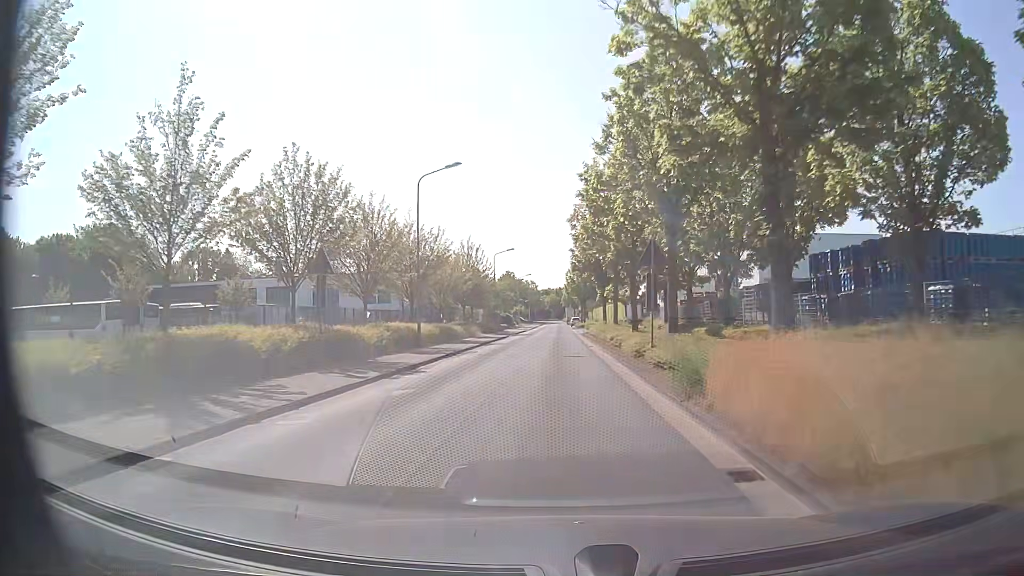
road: tertiary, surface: asphalt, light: Day
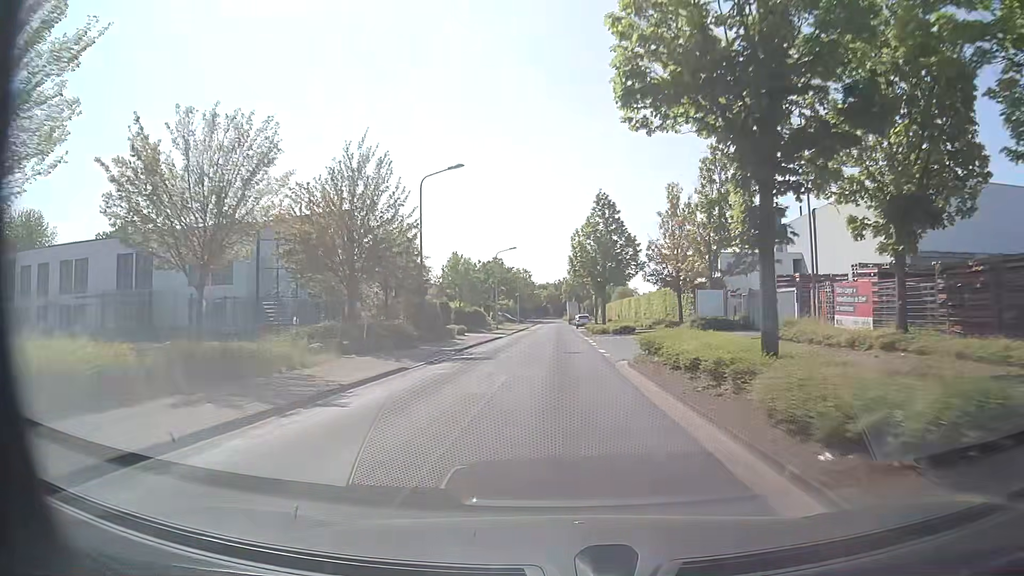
(-0.1, +39.0) m; 0°
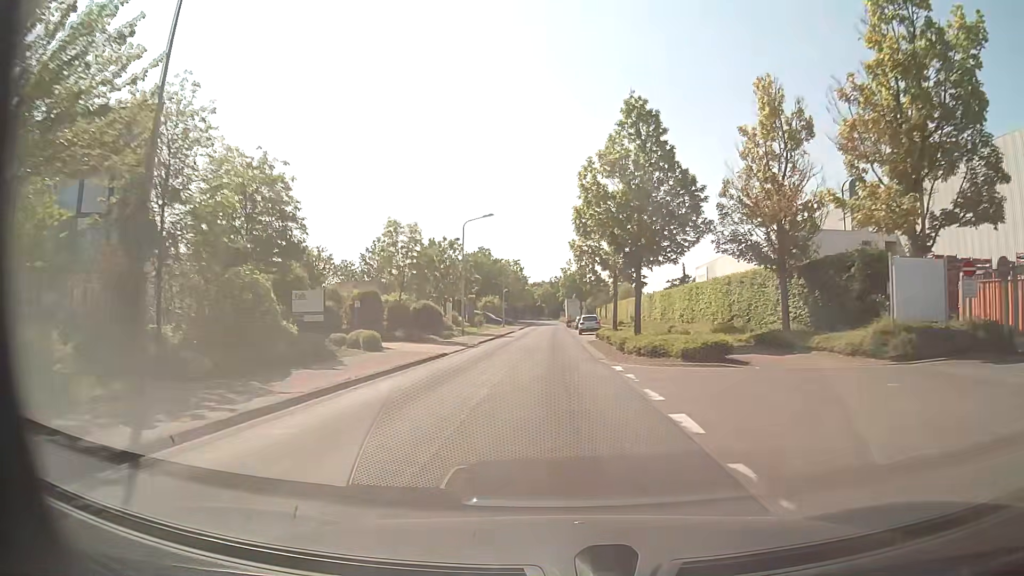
(+0.1, +23.4) m; 0°
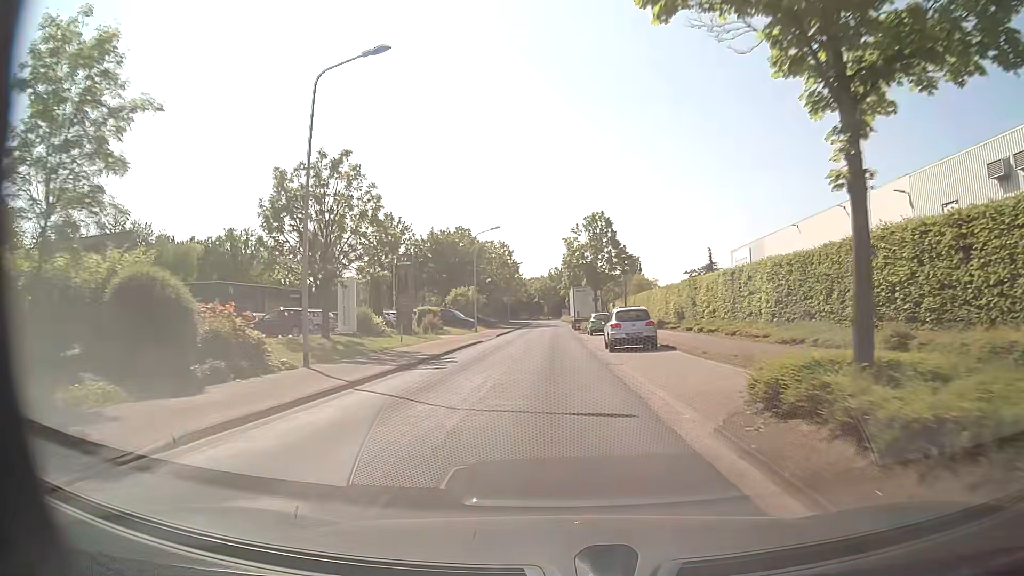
(+0.1, +31.2) m; 0°
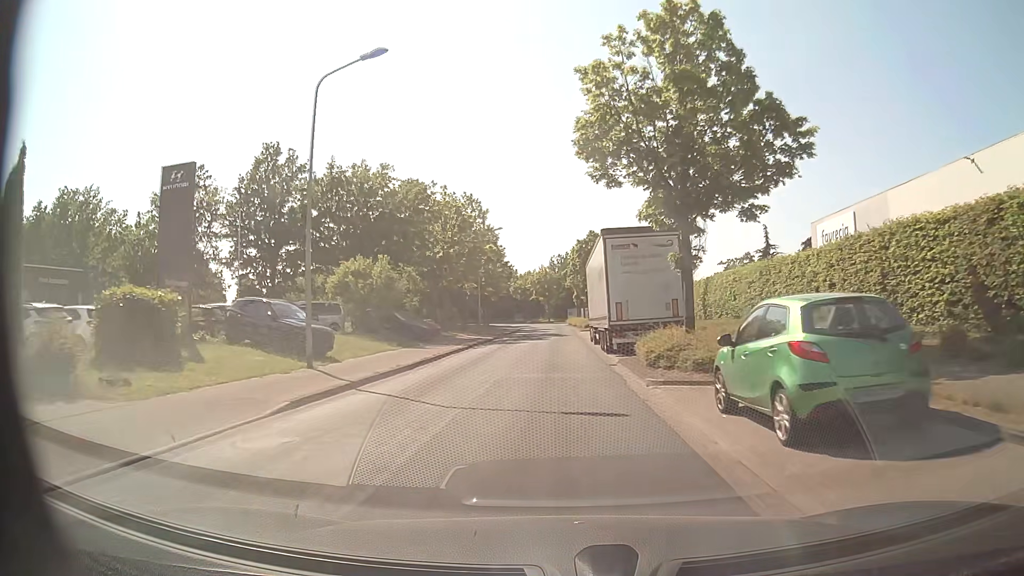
(+0.3, +38.9) m; 0°
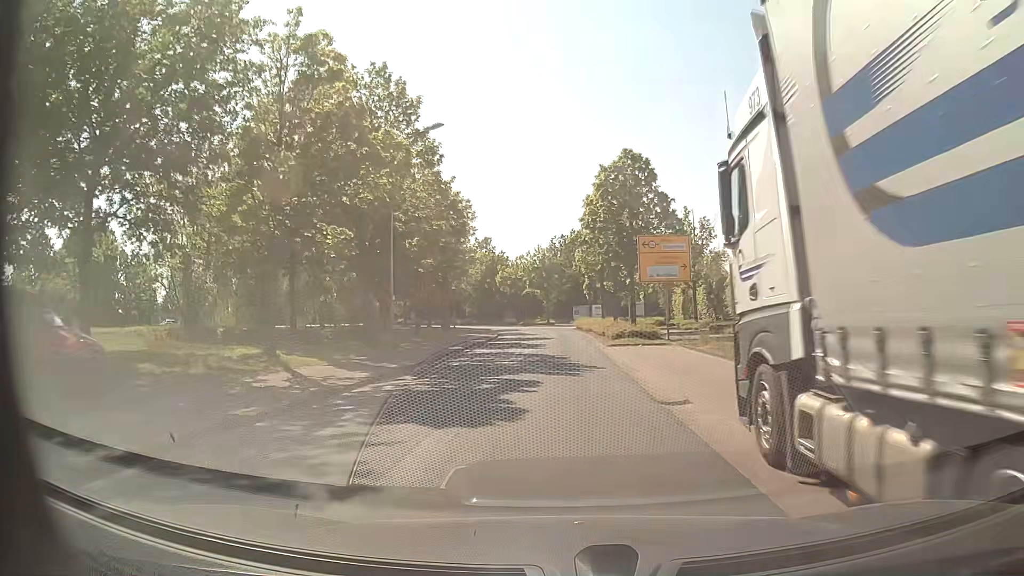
(-0.1, +31.0) m; 0°
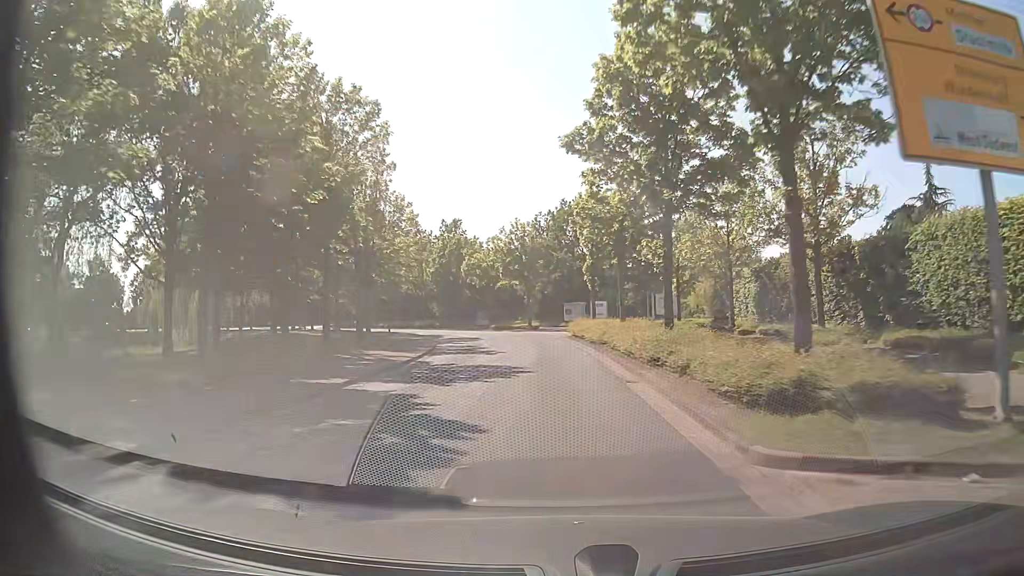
(+0.1, +23.2) m; +1°
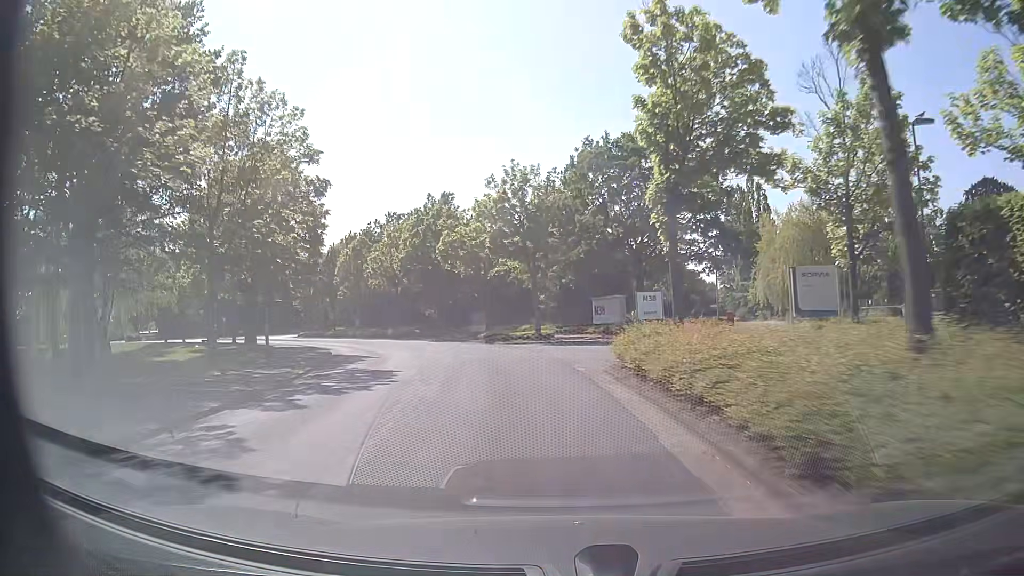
(-0.1, +23.2) m; -2°
(0, +10) (-1, +20) (-3, +30) (-6, +39) (-11, +48) (-16, +57) (-21, +65) (-28, +73) (-34, +81) (-39, +89) m
